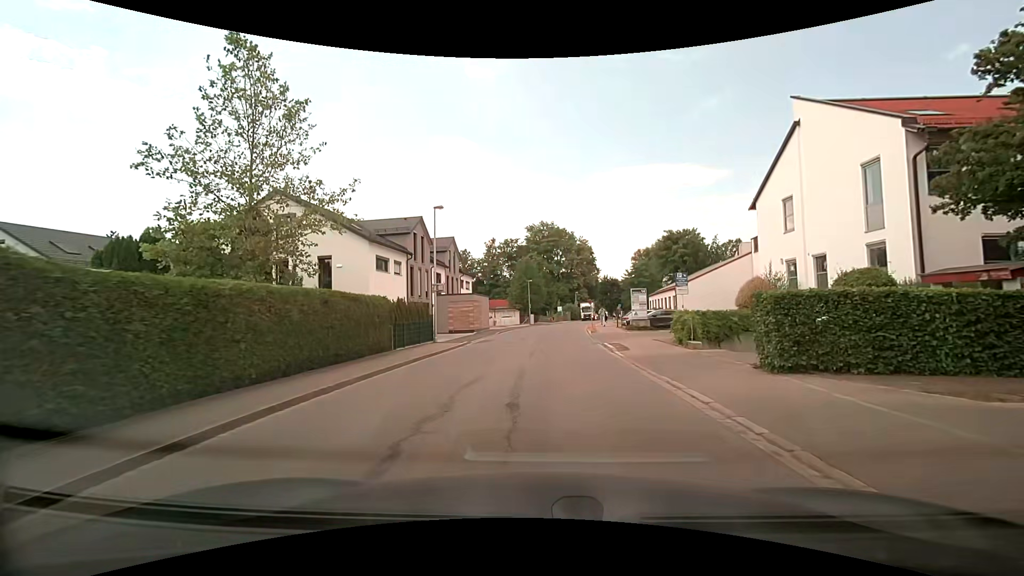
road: residential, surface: asphalt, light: Day
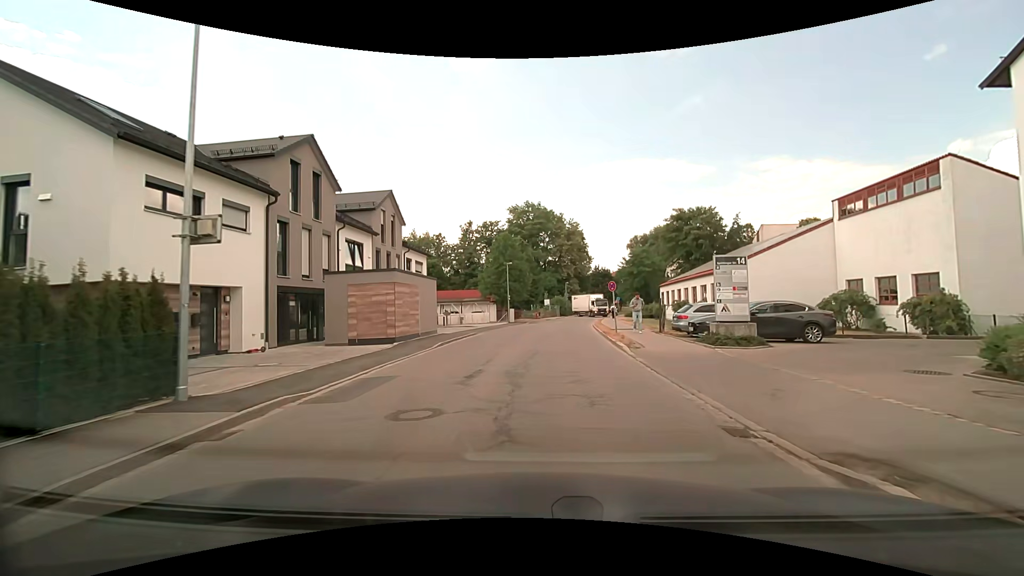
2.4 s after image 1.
(+0.2, +17.9) m; +2°
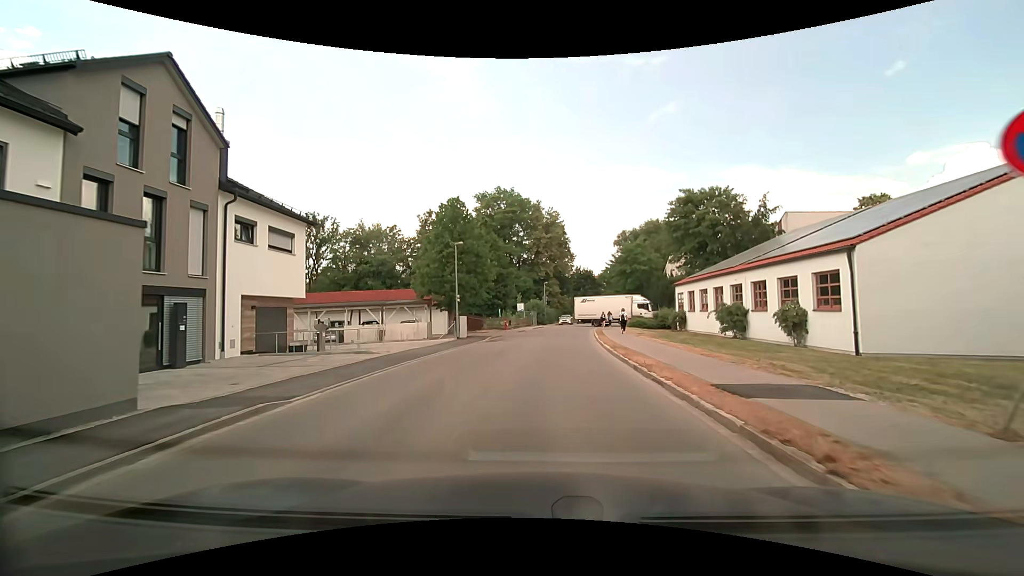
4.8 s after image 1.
(+0.5, +19.1) m; +3°
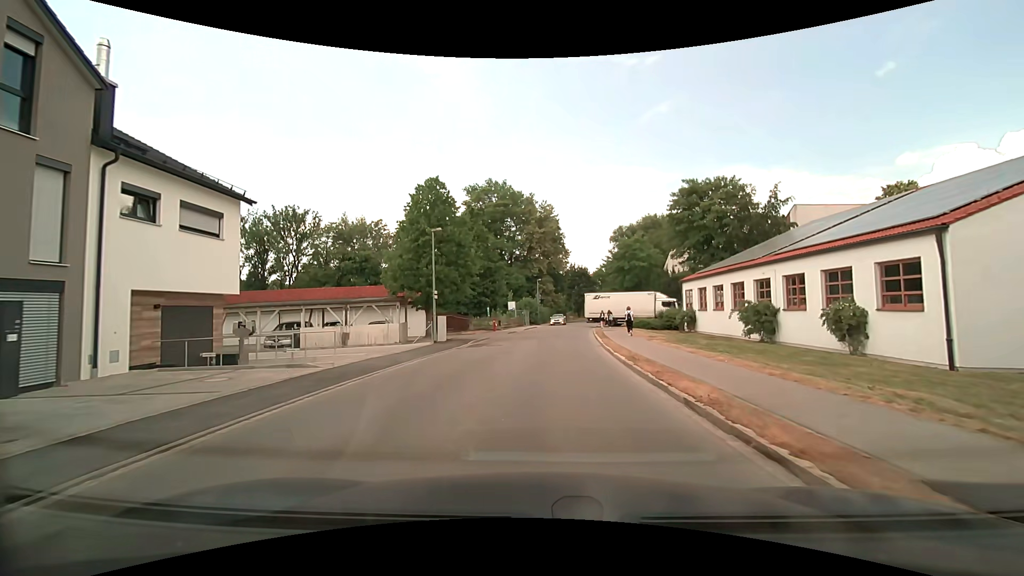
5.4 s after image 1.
(0.0, +4.9) m; +1°
(0, +10) (+1, +20) (+1, +30) (+2, +40) (+3, +50) (+5, +60) (+6, +70) (+8, +80) (+10, +89) (+12, +99) m
